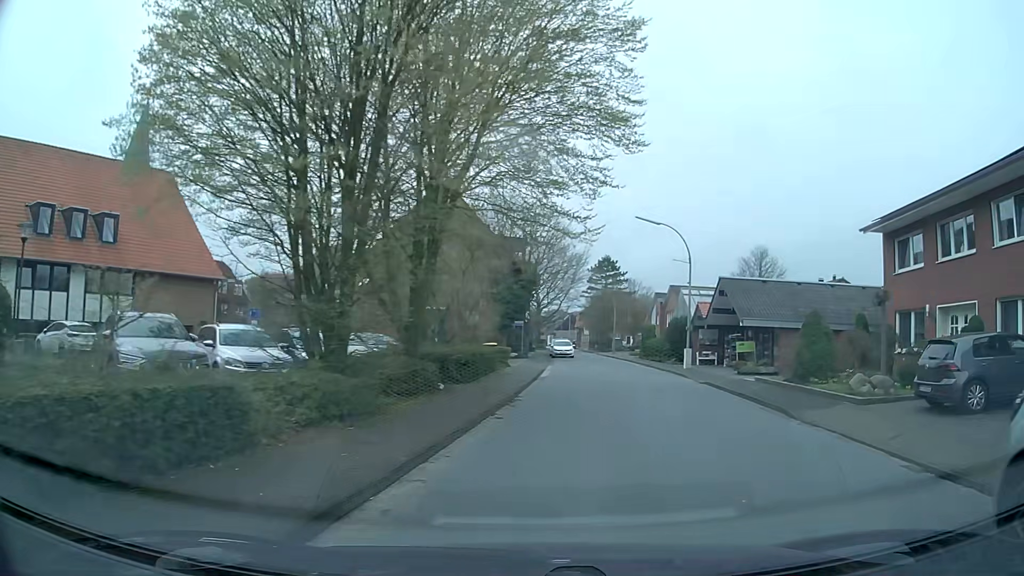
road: residential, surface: asphalt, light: Day
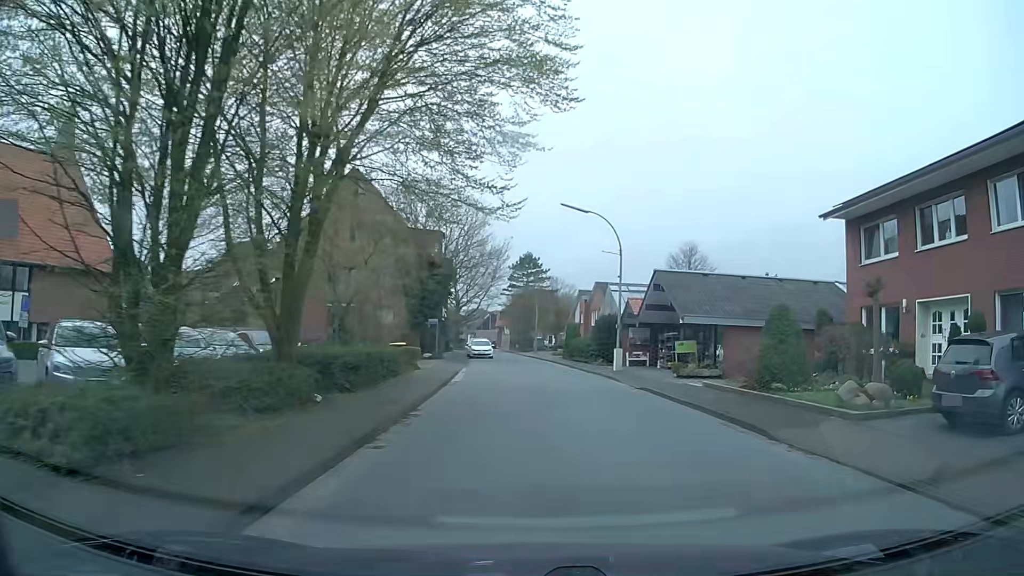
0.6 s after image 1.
(+0.2, +3.5) m; +7°
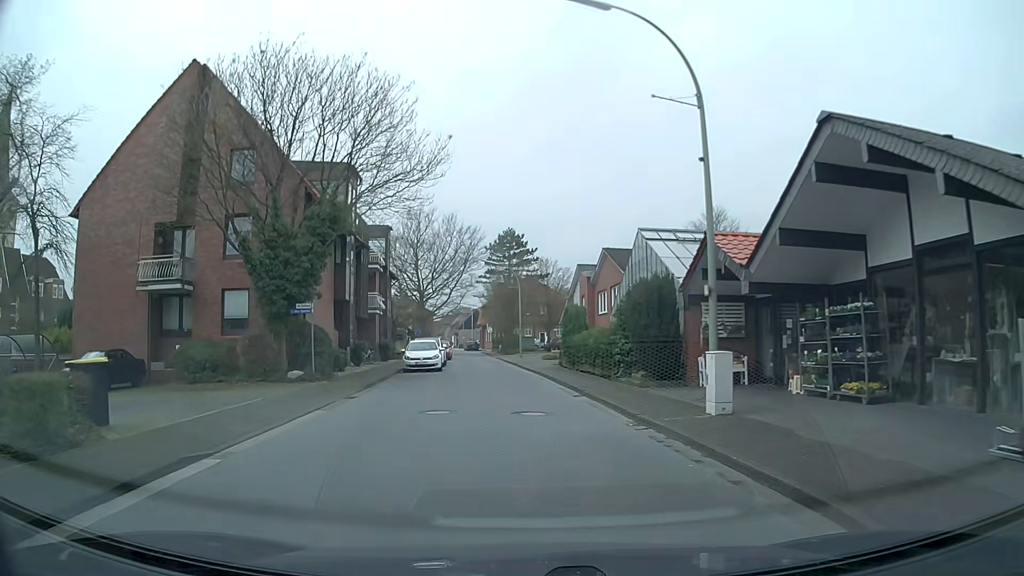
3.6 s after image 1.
(+1.1, +21.5) m; +1°
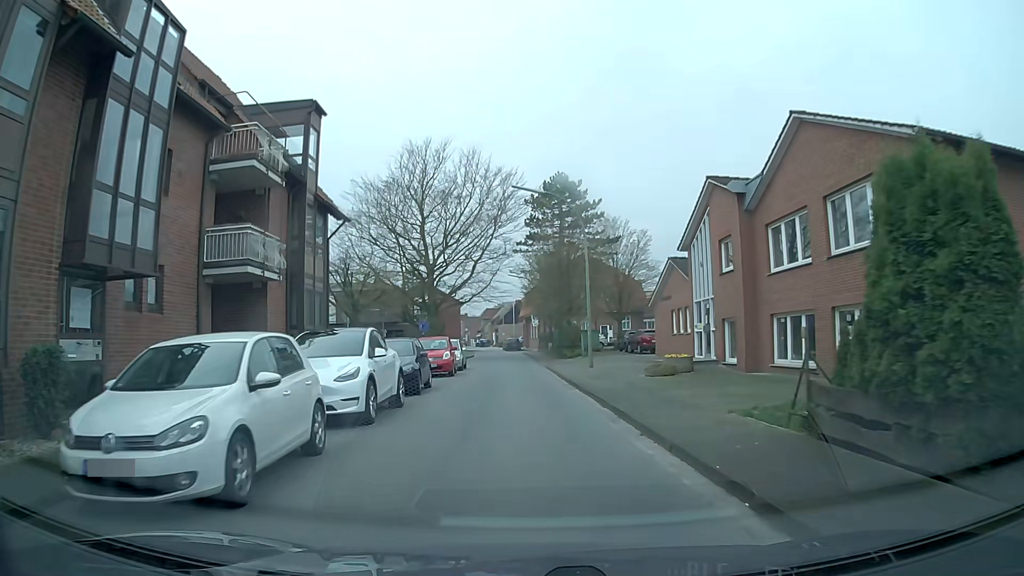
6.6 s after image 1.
(-1.1, +25.8) m; -5°
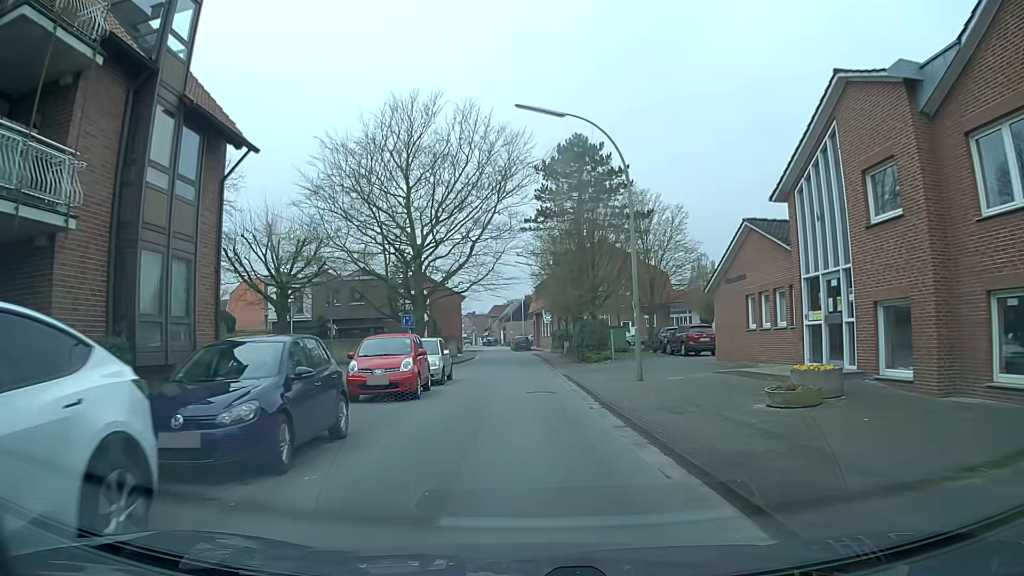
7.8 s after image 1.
(+0.2, +10.3) m; +1°
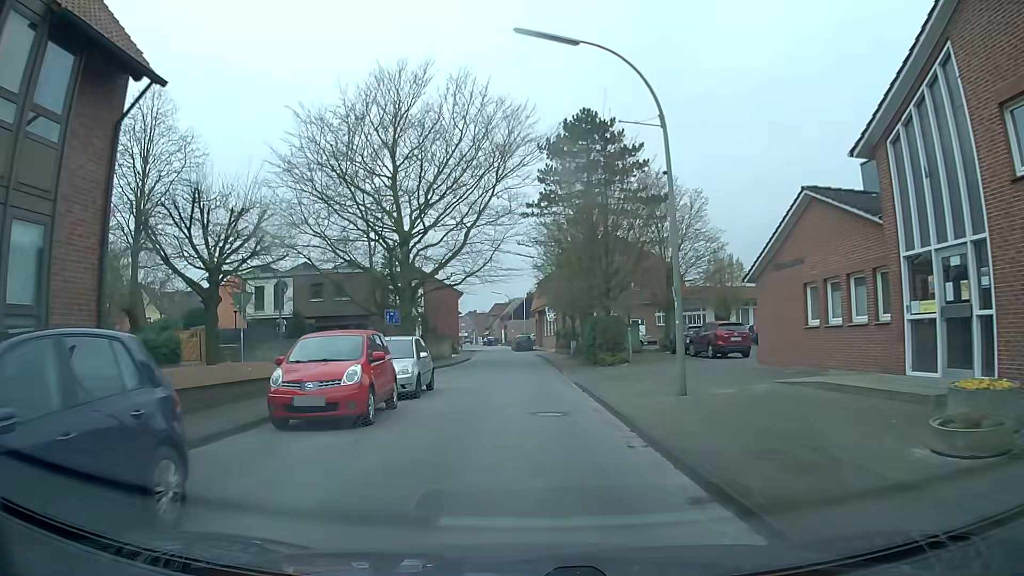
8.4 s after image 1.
(0.0, +5.0) m; -1°
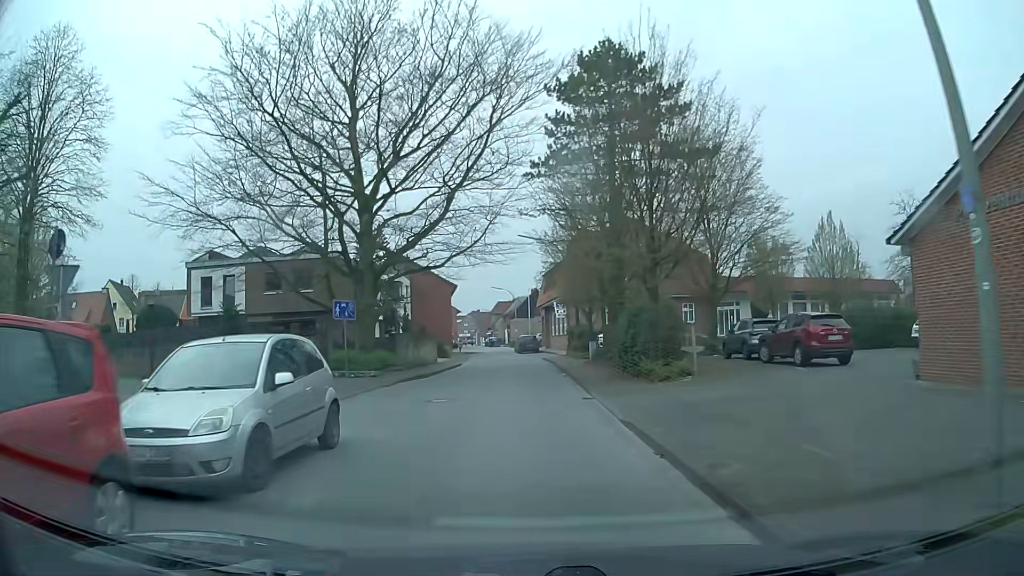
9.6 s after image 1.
(0.0, +9.7) m; 0°
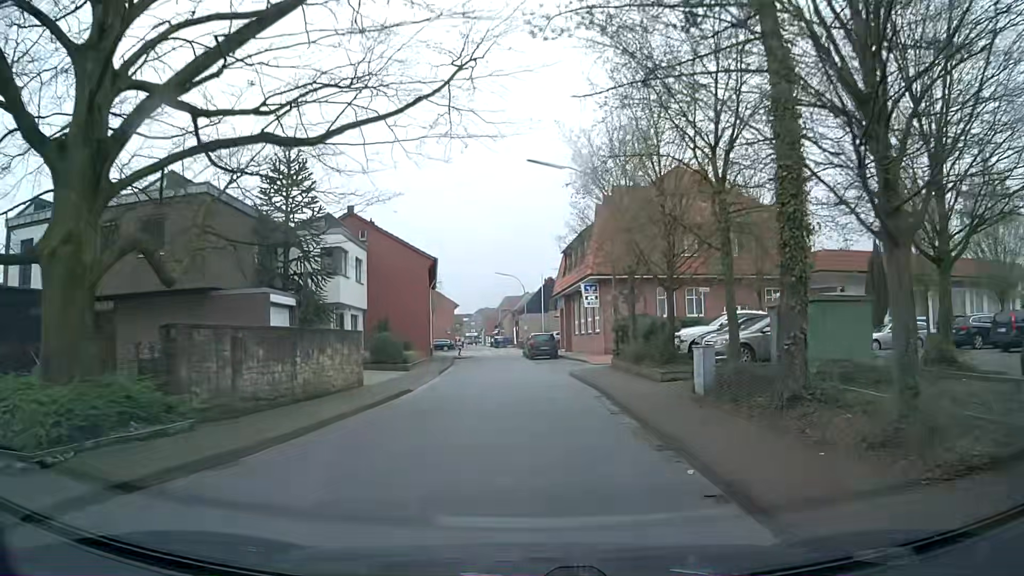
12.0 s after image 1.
(-0.1, +18.7) m; -1°
(0, +10) (0, +20) (-1, +30) (-2, +40) (-2, +50) (-3, +60) (-4, +70) (-5, +80) (-6, +90) (-7, +100) m
